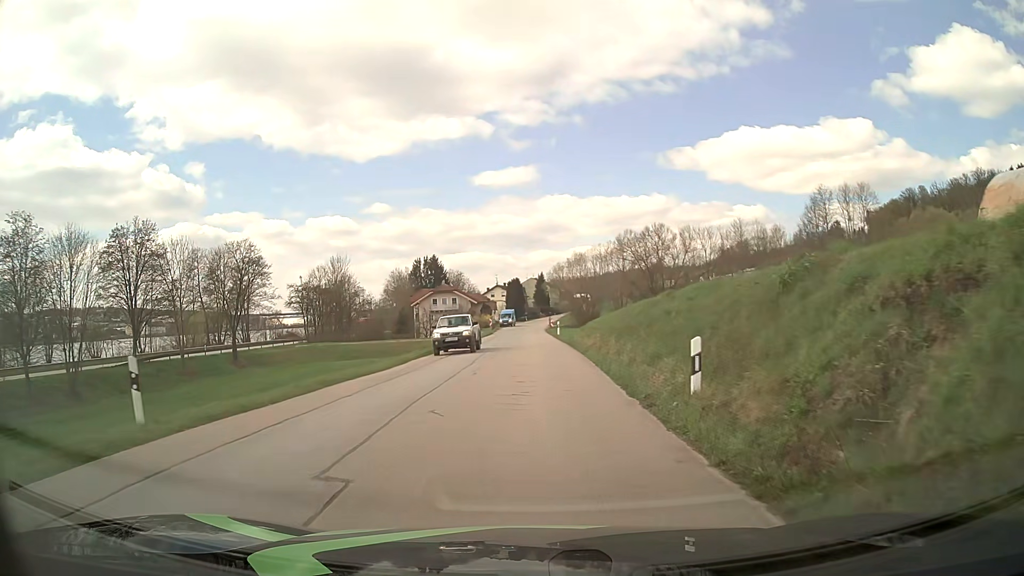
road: tertiary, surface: asphalt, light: Day
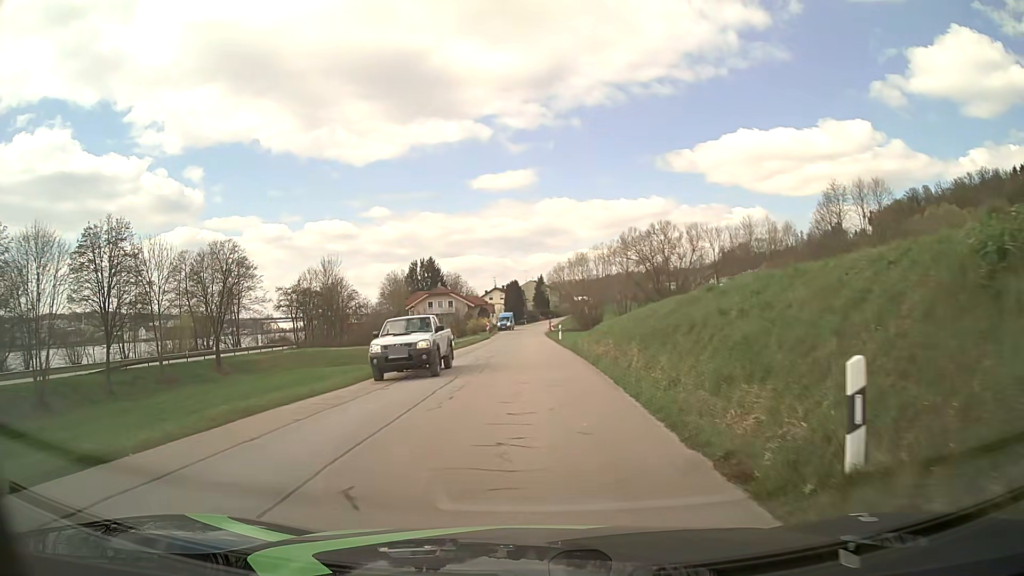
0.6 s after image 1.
(0.0, +4.5) m; 0°
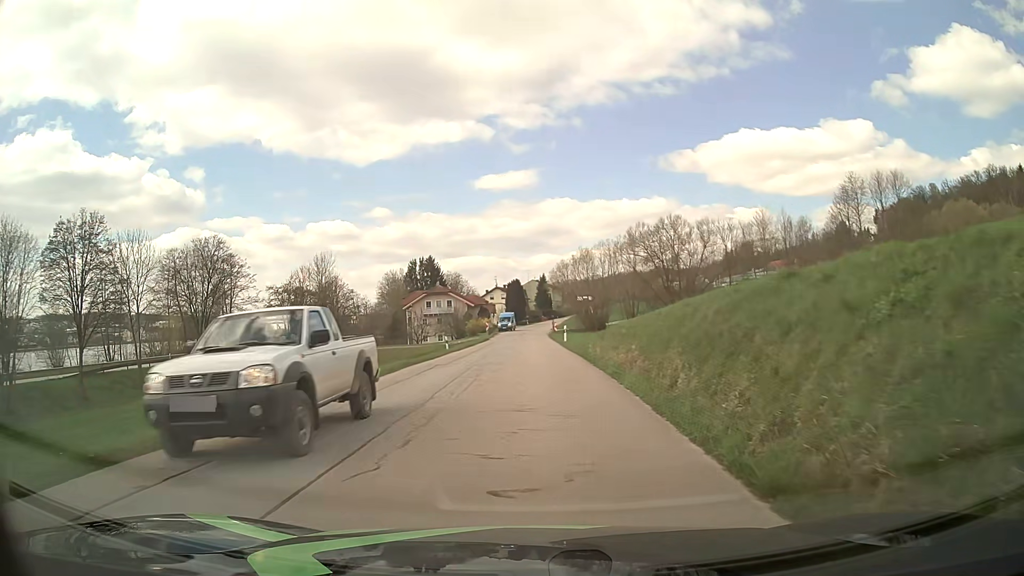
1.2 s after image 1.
(0.0, +4.5) m; 0°
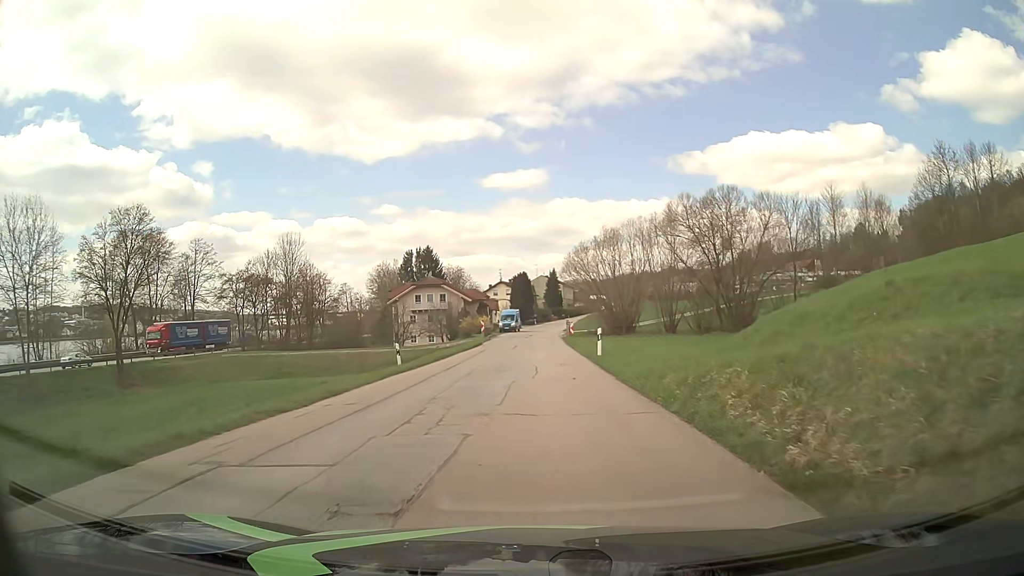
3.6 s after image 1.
(-0.1, +17.8) m; -1°
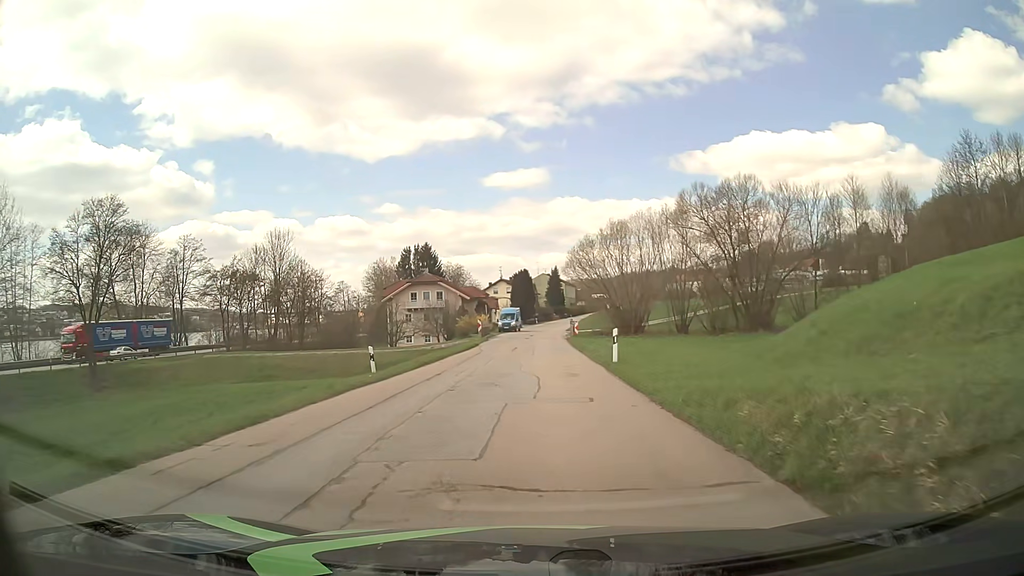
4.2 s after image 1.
(0.0, +4.5) m; 0°
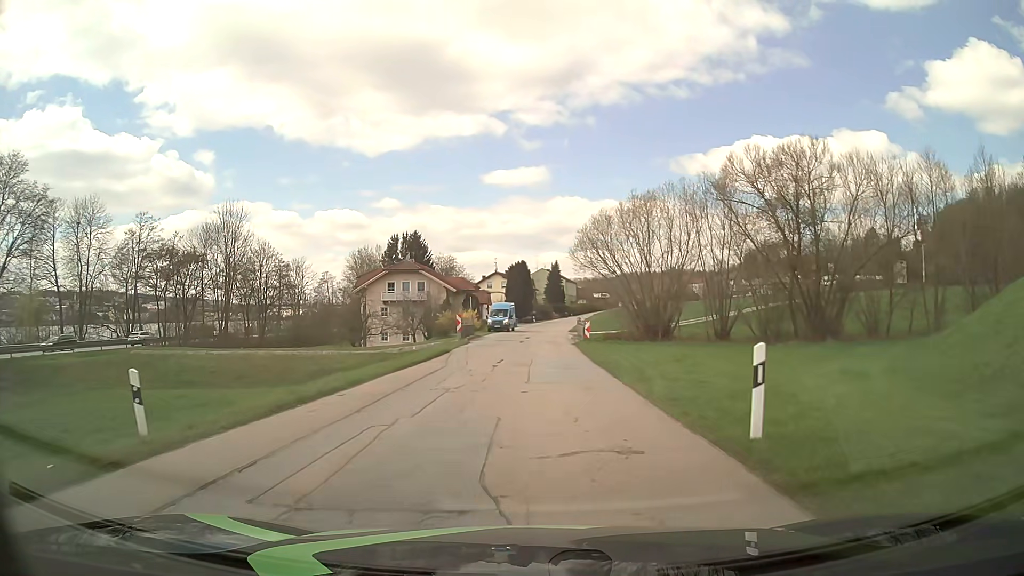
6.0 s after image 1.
(0.0, +13.4) m; 0°
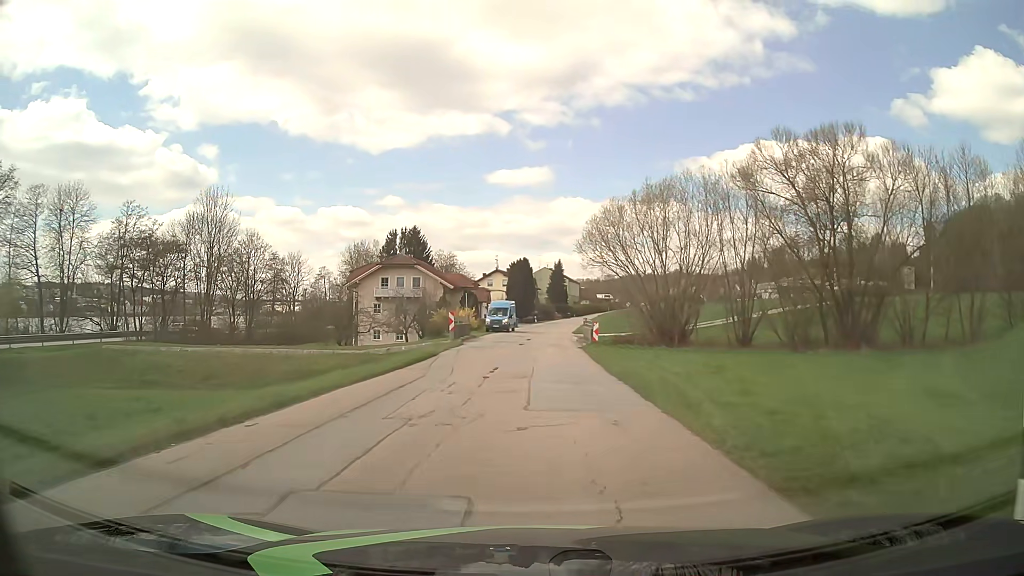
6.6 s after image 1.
(0.0, +4.5) m; 0°
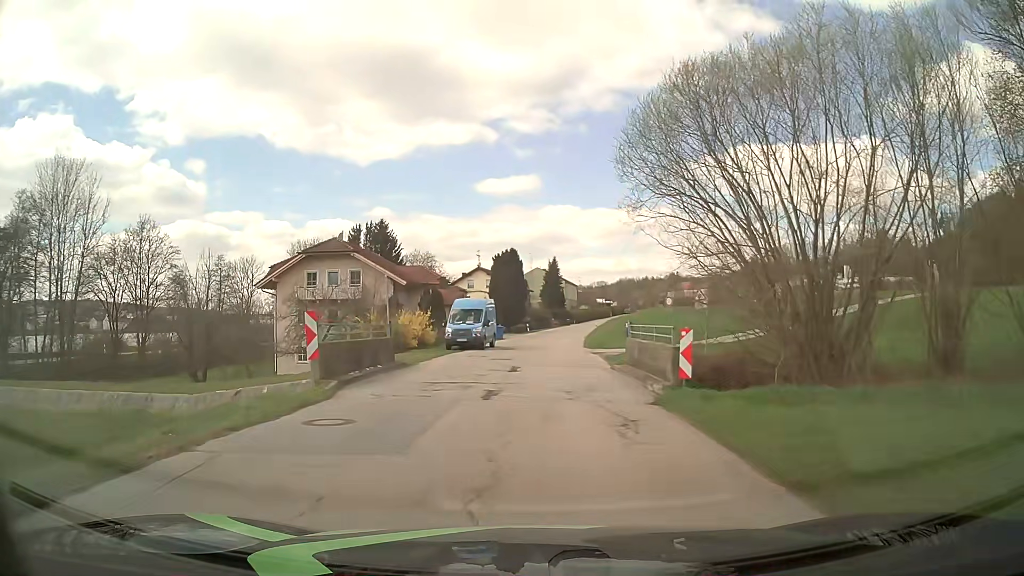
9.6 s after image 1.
(+0.1, +22.4) m; +1°
